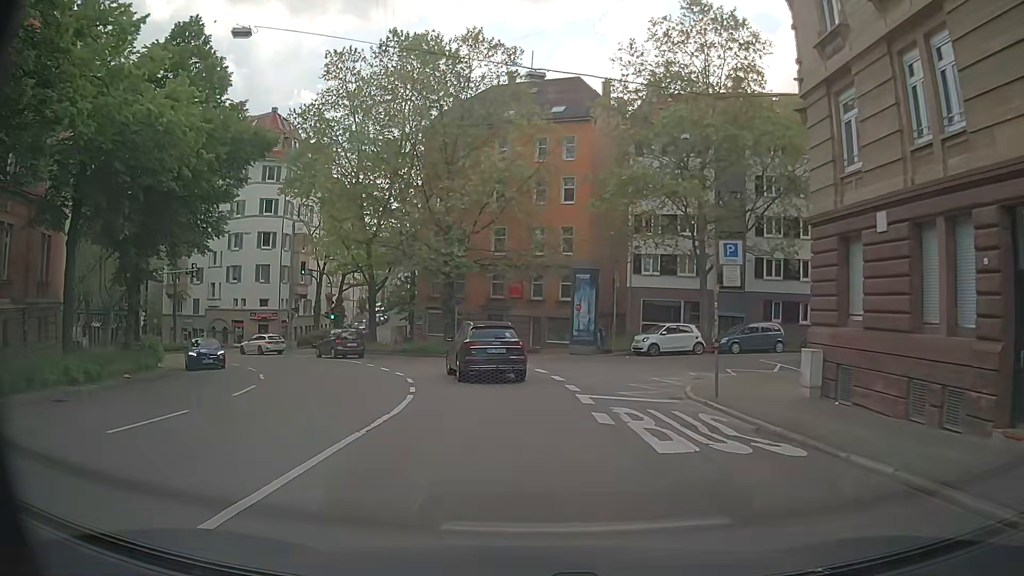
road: secondary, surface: asphalt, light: Day
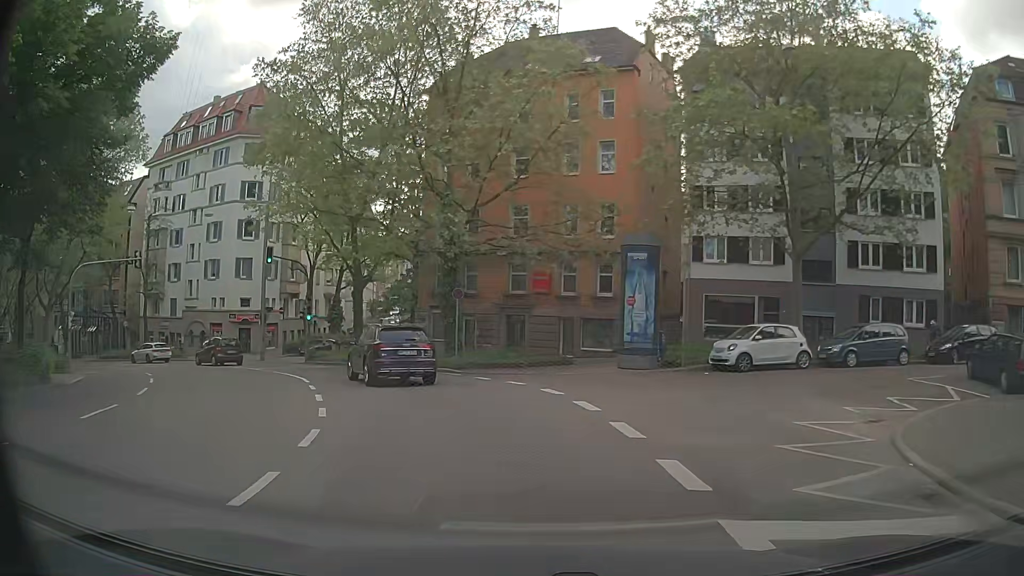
(+0.1, +10.5) m; -2°
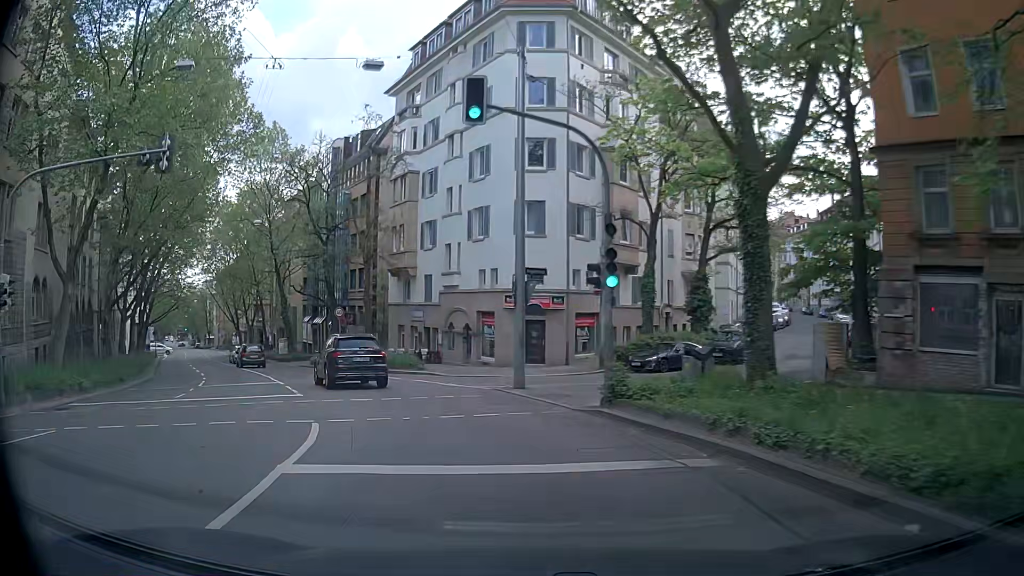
(-5.7, +24.7) m; -30°
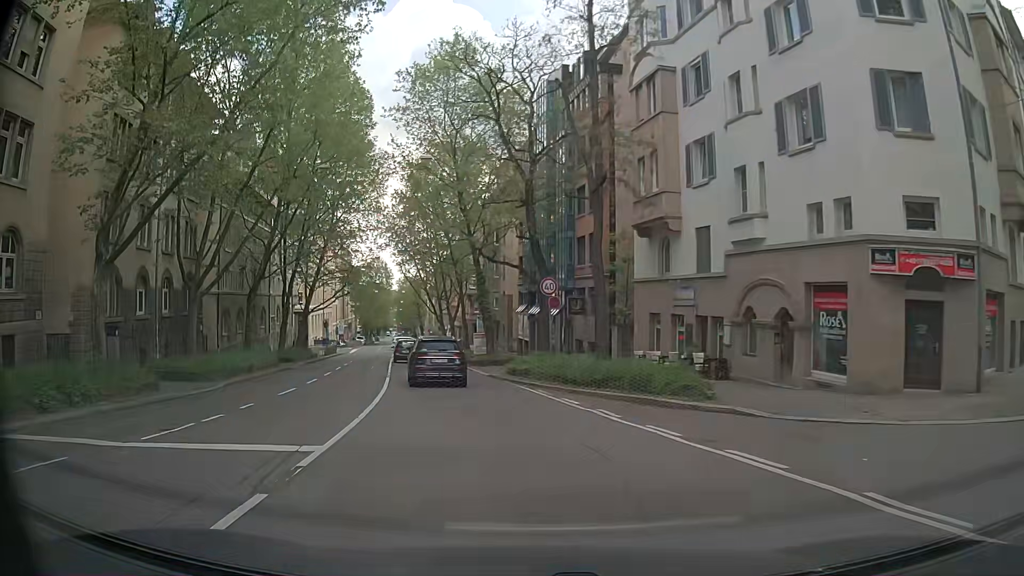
(-3.5, +16.9) m; -21°
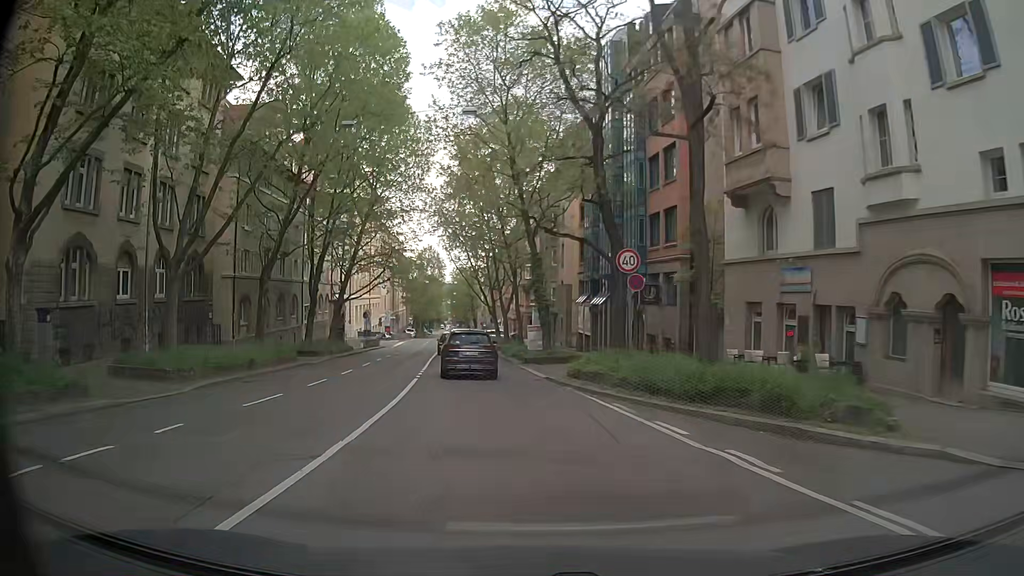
(-0.3, +6.0) m; -5°
(-1, +10) (-1, +20) (-3, +30) (-4, +40) (-5, +50) (-6, +60) (-7, +70) (-8, +80) (-9, +90) (-10, +99) m
